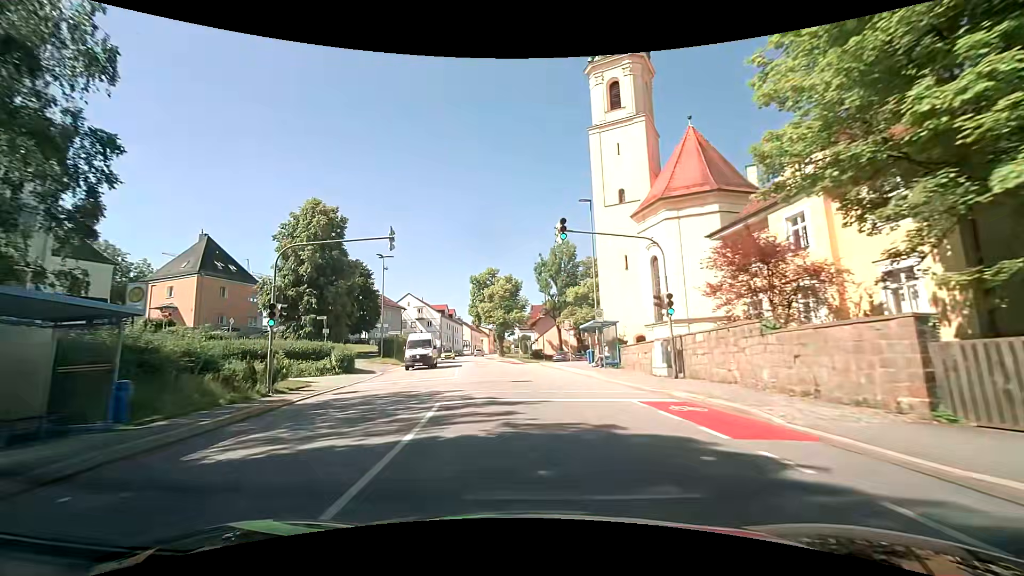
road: tertiary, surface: asphalt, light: Day
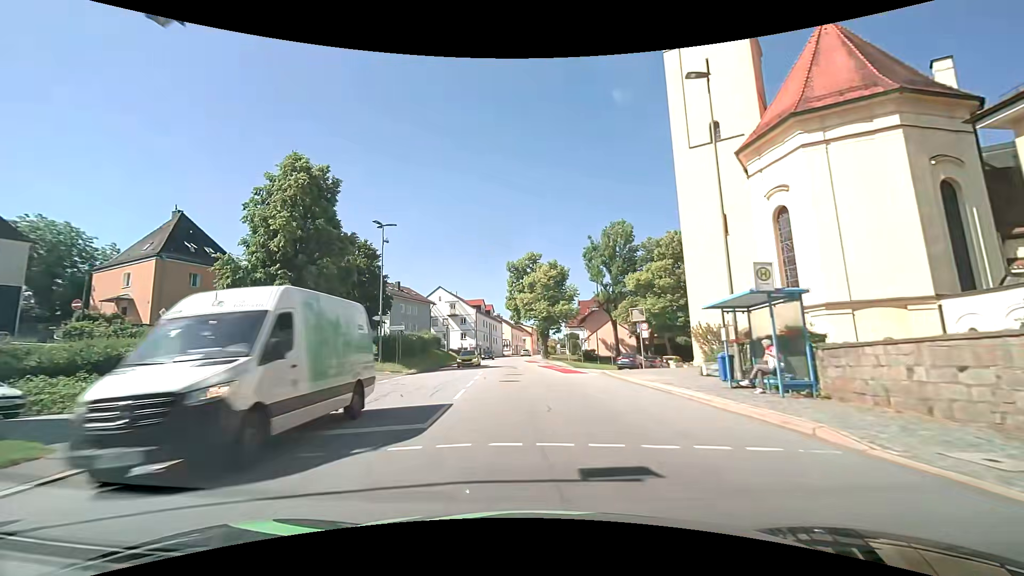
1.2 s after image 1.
(-0.7, +14.1) m; -6°
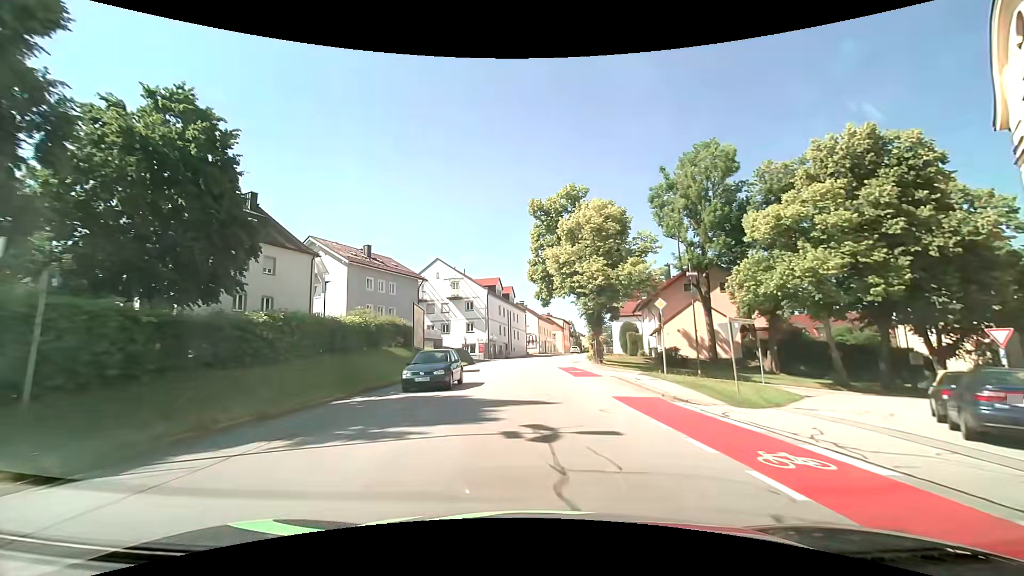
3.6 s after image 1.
(-0.8, +28.7) m; -3°
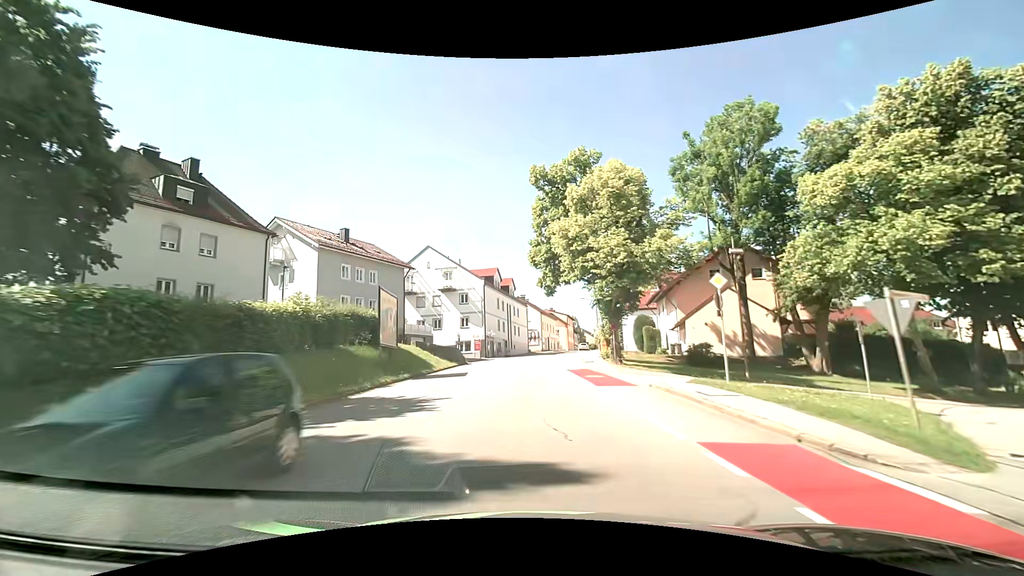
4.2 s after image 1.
(0.0, +7.3) m; 0°
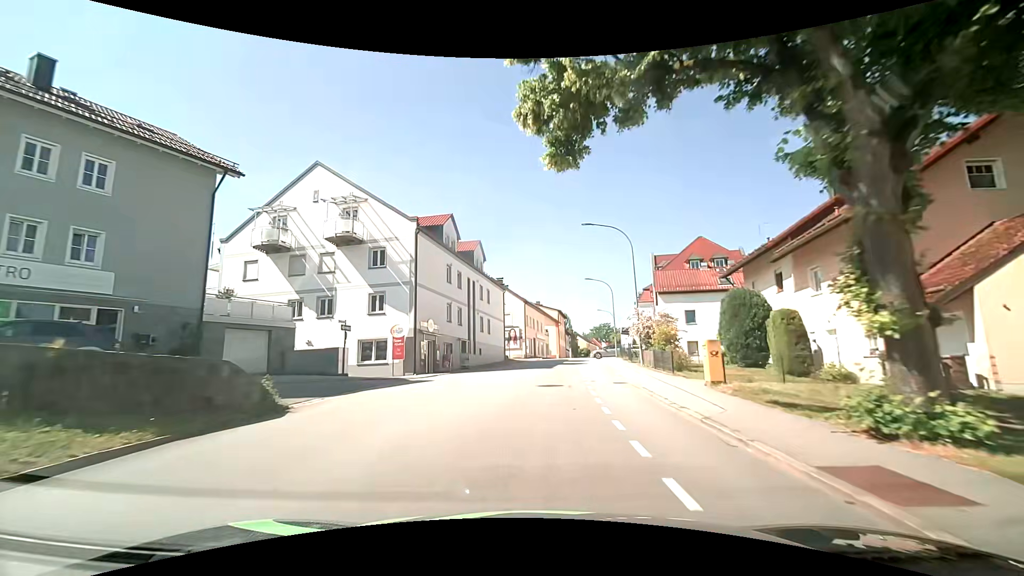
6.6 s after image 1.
(+0.3, +29.3) m; +2°
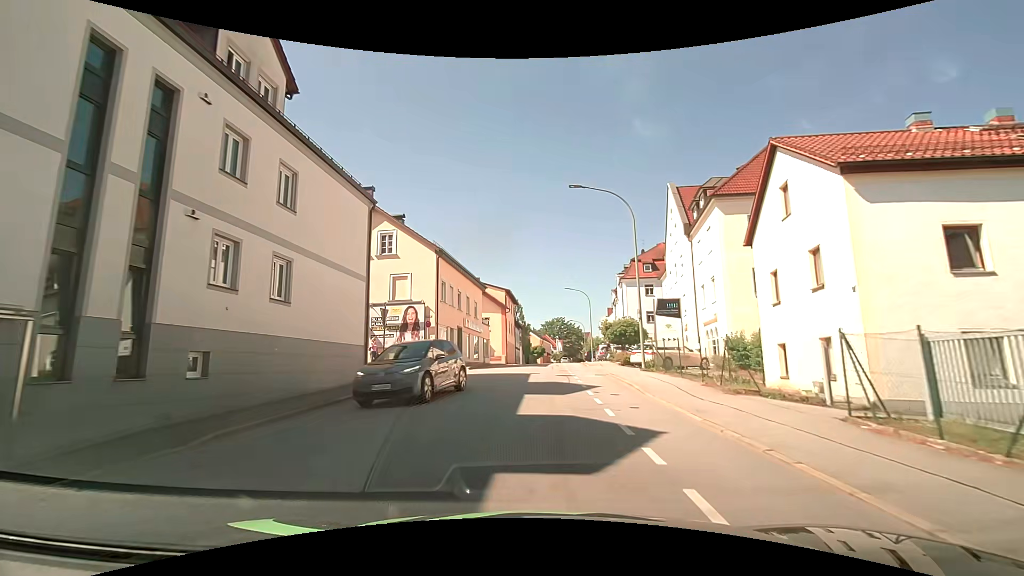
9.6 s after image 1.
(+1.3, +32.0) m; +6°
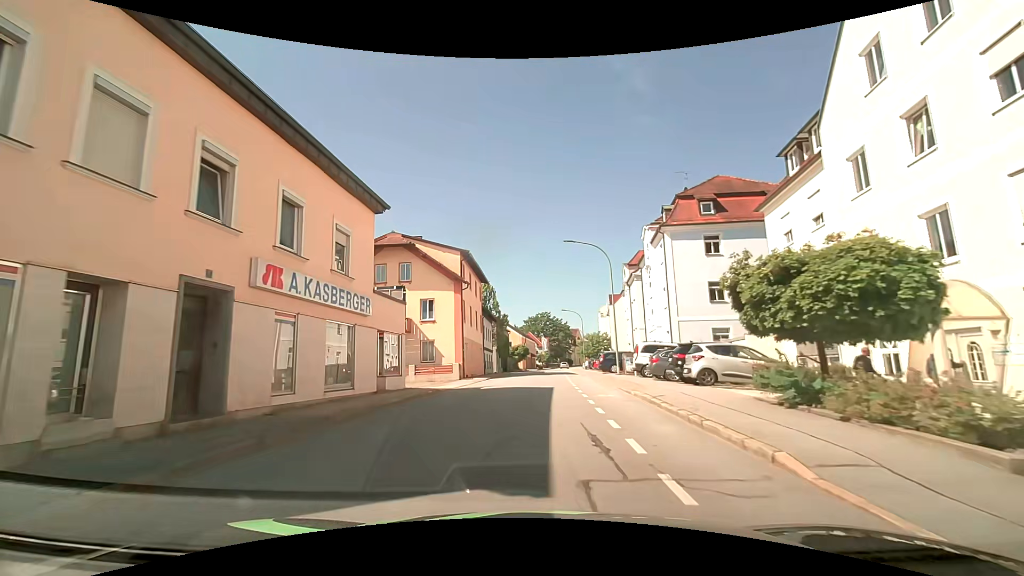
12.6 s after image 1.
(+0.4, +27.3) m; +2°
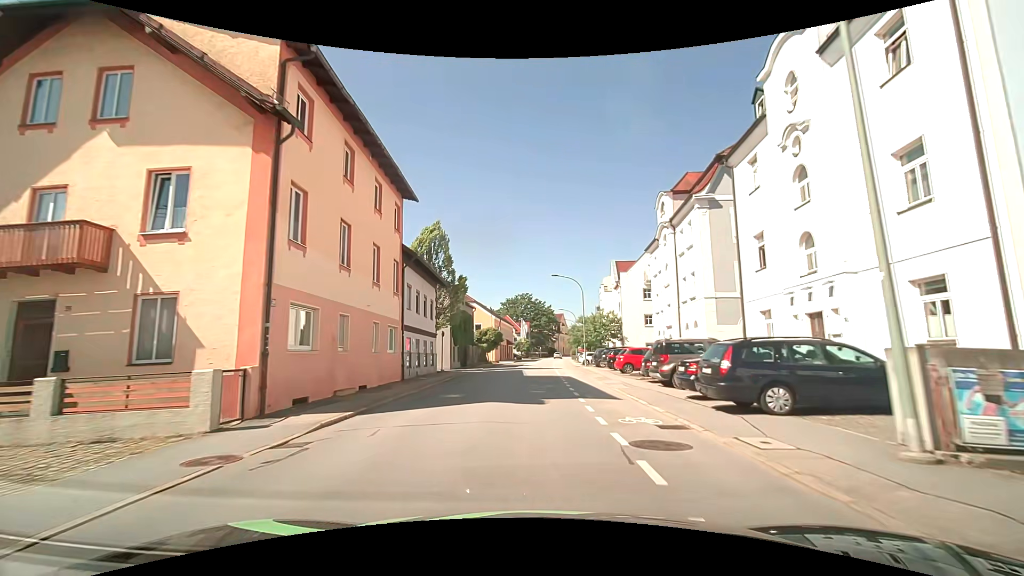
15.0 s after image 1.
(+0.4, +25.8) m; +2°
(0, +10) (0, +20) (0, +30) (+1, +40) (+1, +50) (+1, +60) (+2, +70) (+3, +80) (+3, +90) (+4, +100) m
